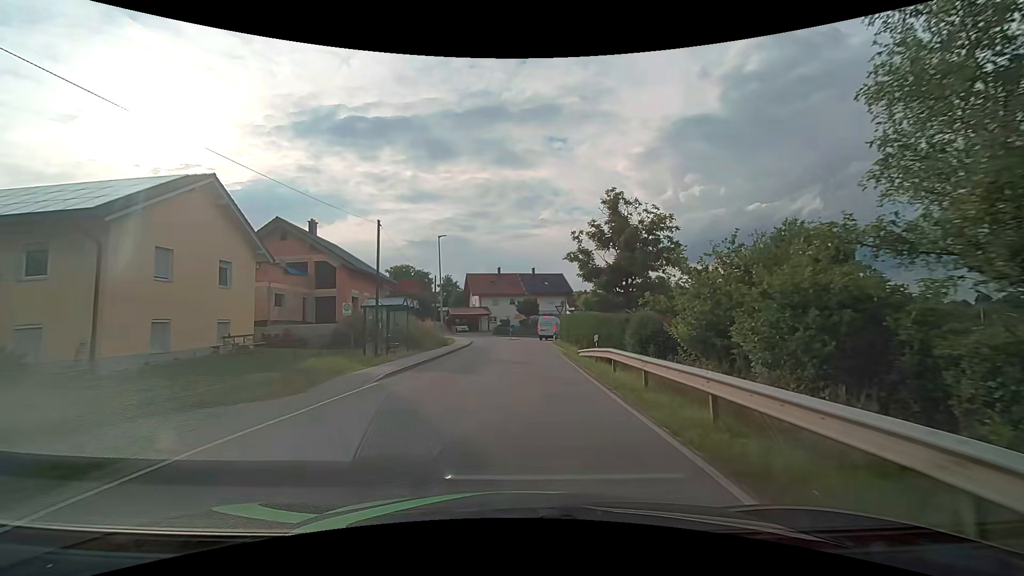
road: tertiary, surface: asphalt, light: Day
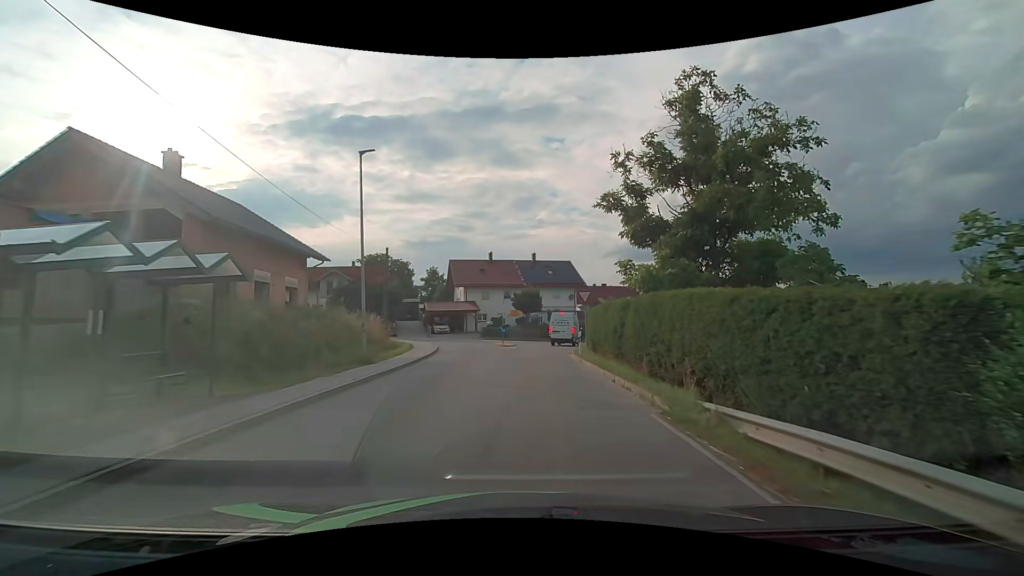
(+0.1, +18.0) m; +1°
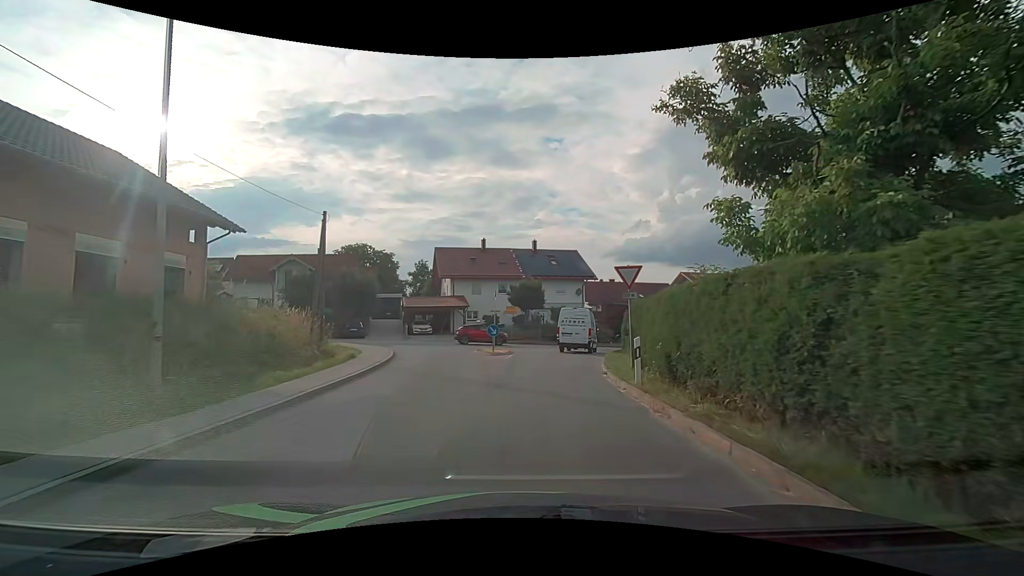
(0.0, +10.5) m; 0°
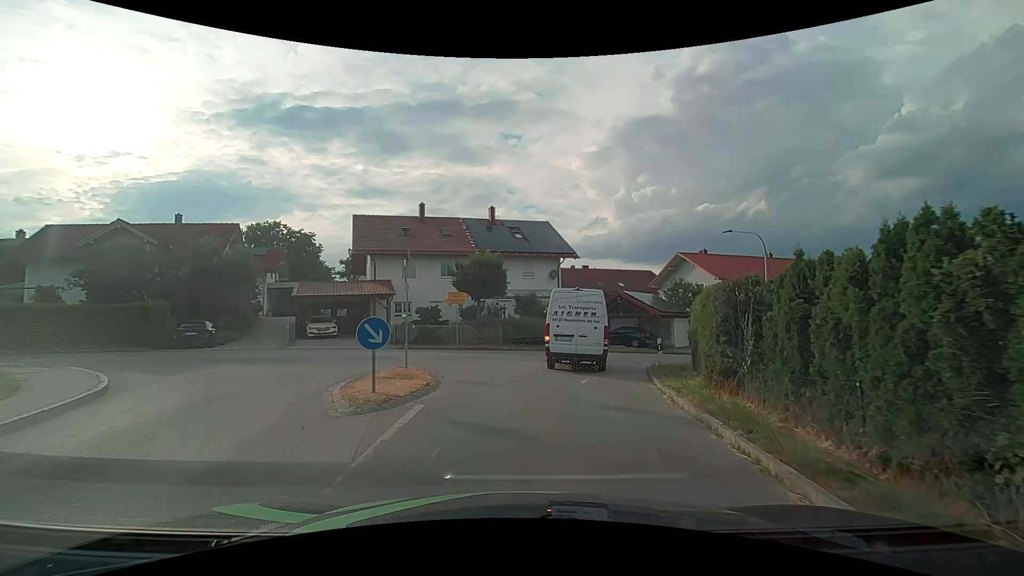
(+0.5, +15.5) m; +5°
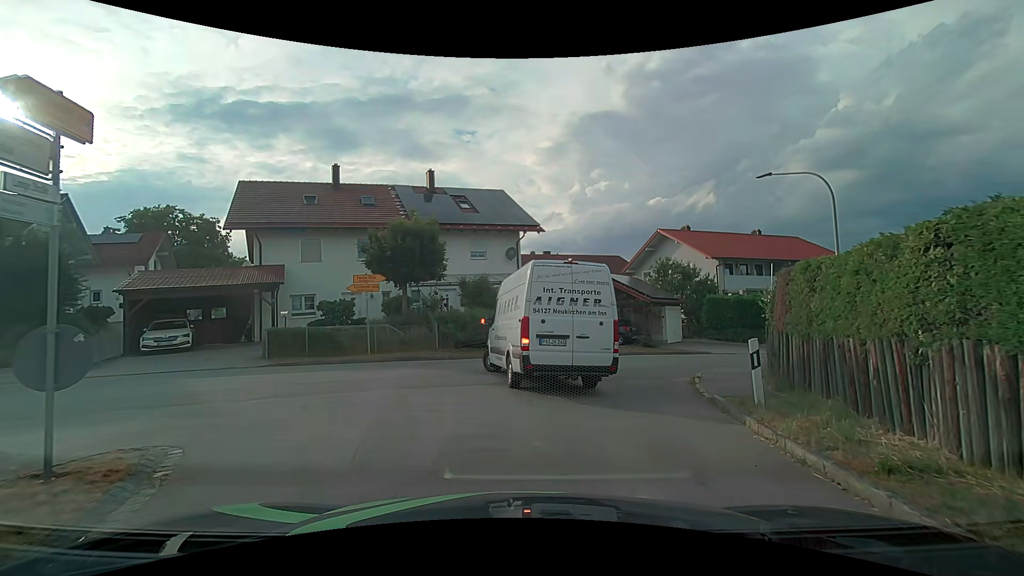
(+0.4, +9.5) m; +4°
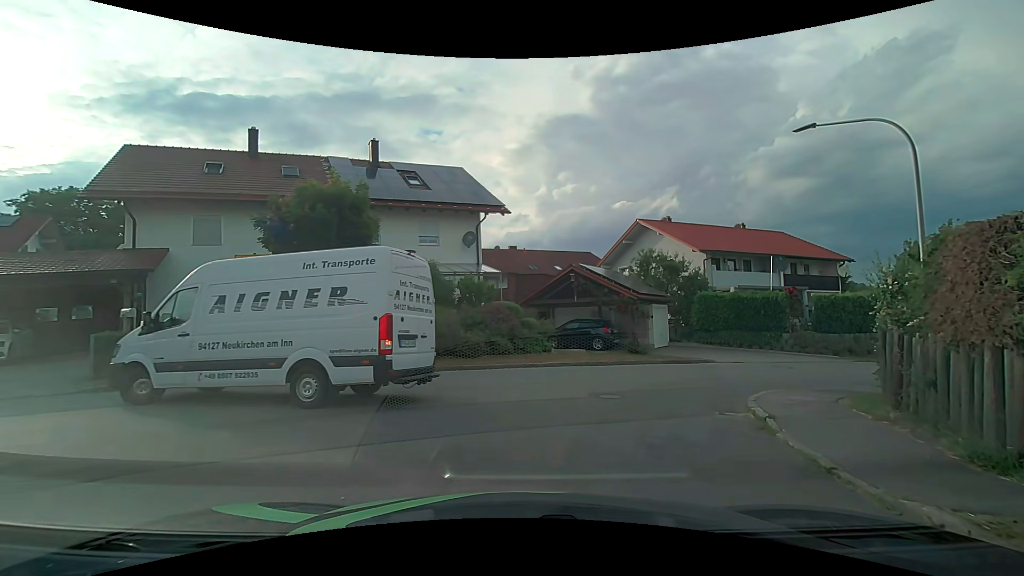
(+0.2, +5.4) m; +5°
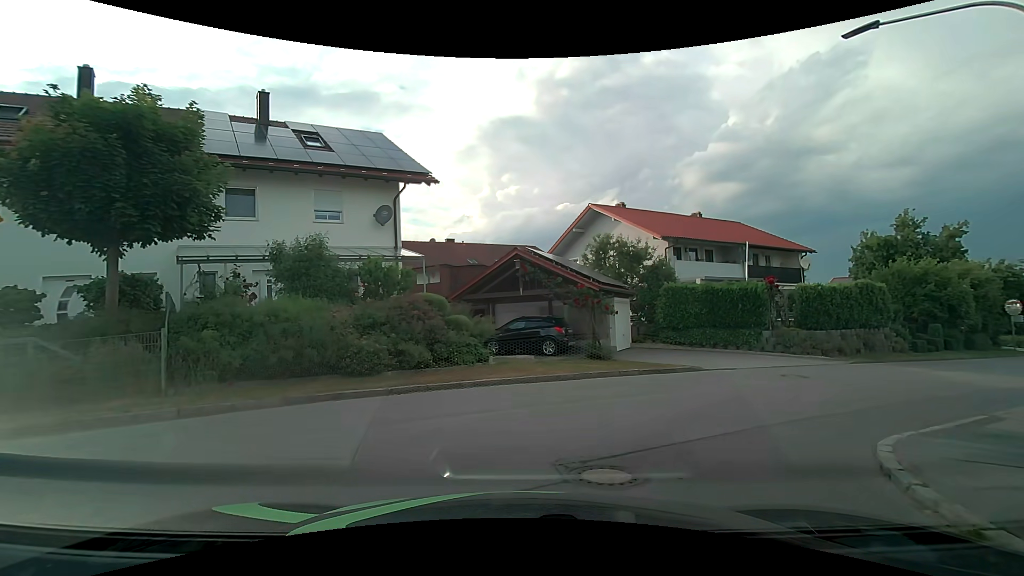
(+0.2, +5.7) m; +6°
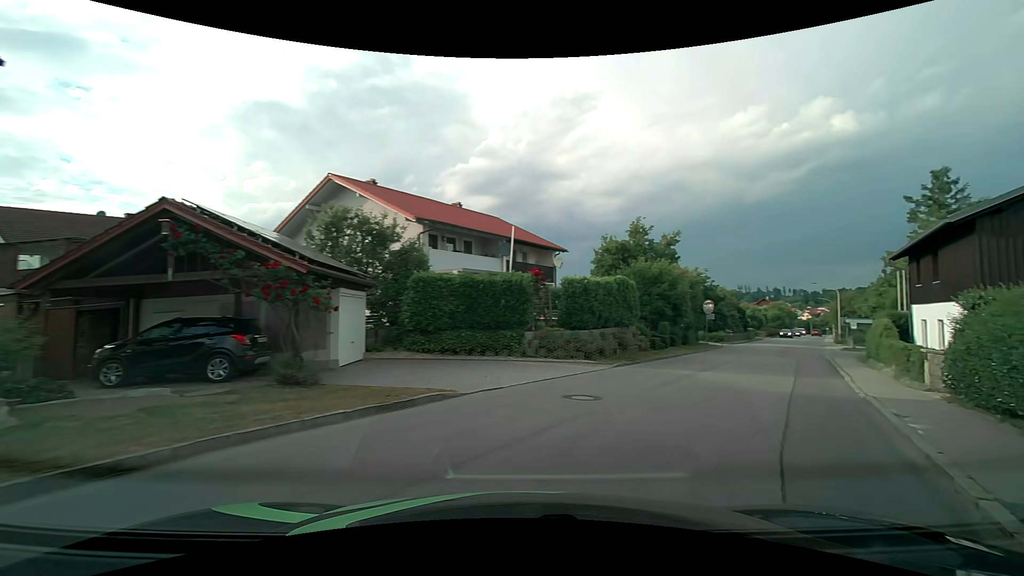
(+1.2, +6.7) m; +27°
(+3, +9) (+8, +18) (+13, +27) (+18, +35) (+23, +44) (+28, +53) (+33, +61) (+39, +70) (+44, +78) (+49, +87) m
